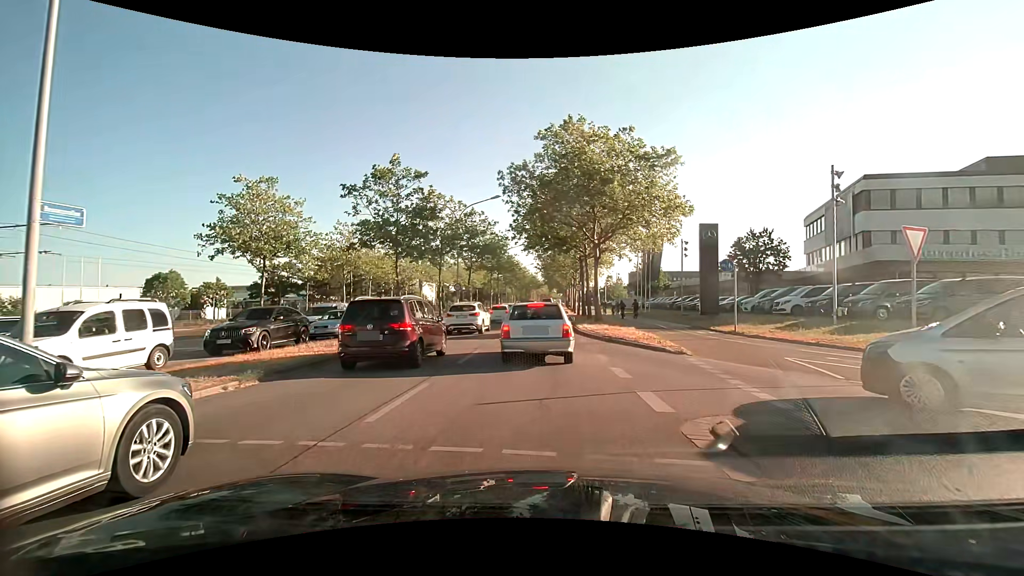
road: primary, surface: asphalt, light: Day
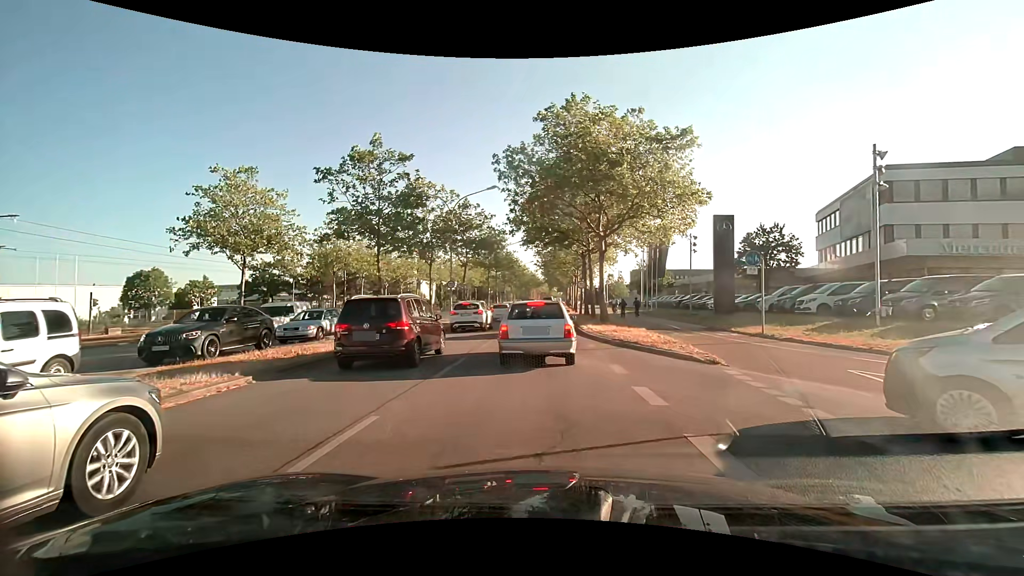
(0.0, +2.7) m; 0°
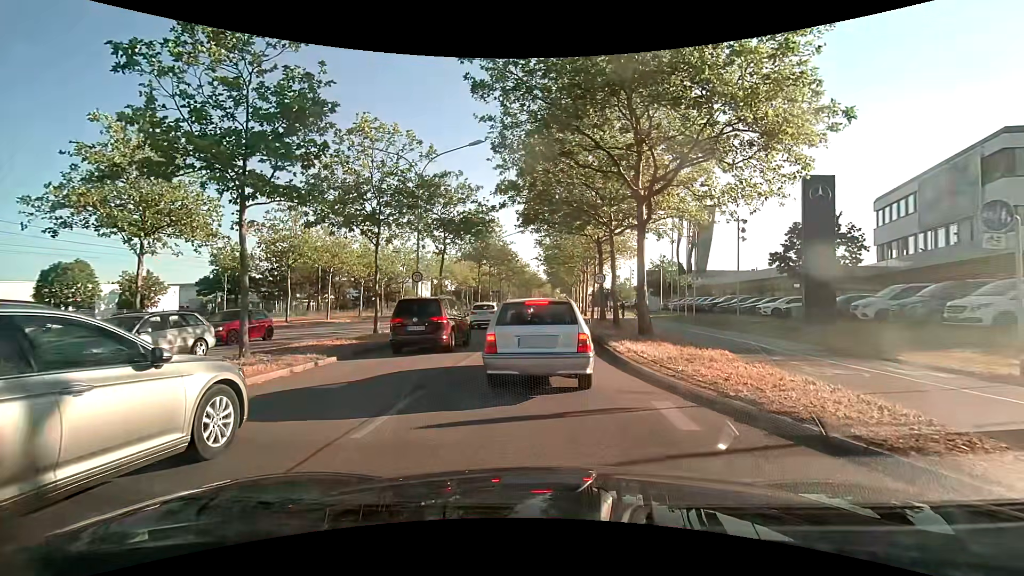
(-0.1, +10.0) m; 0°
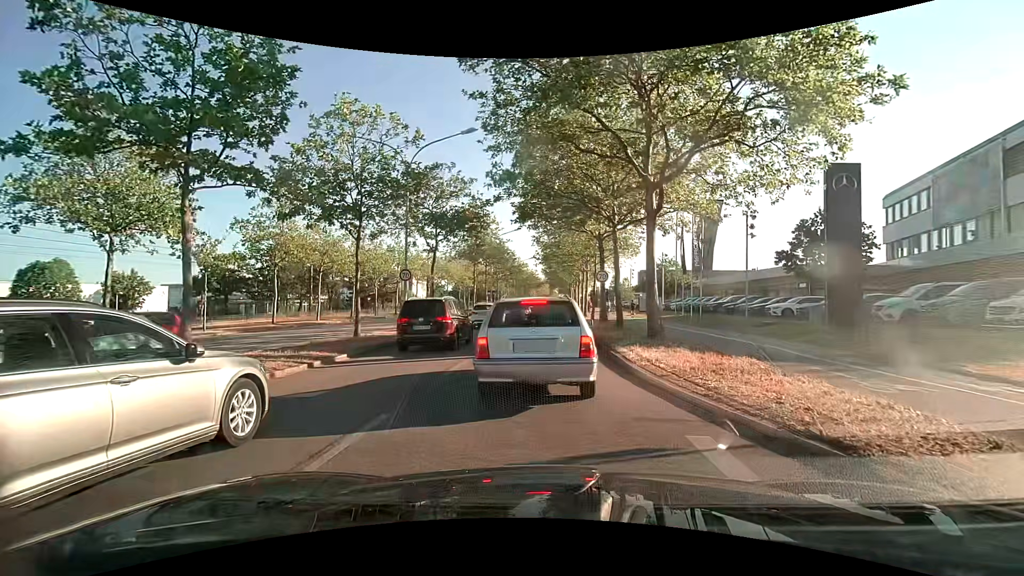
(0.0, +1.8) m; -1°
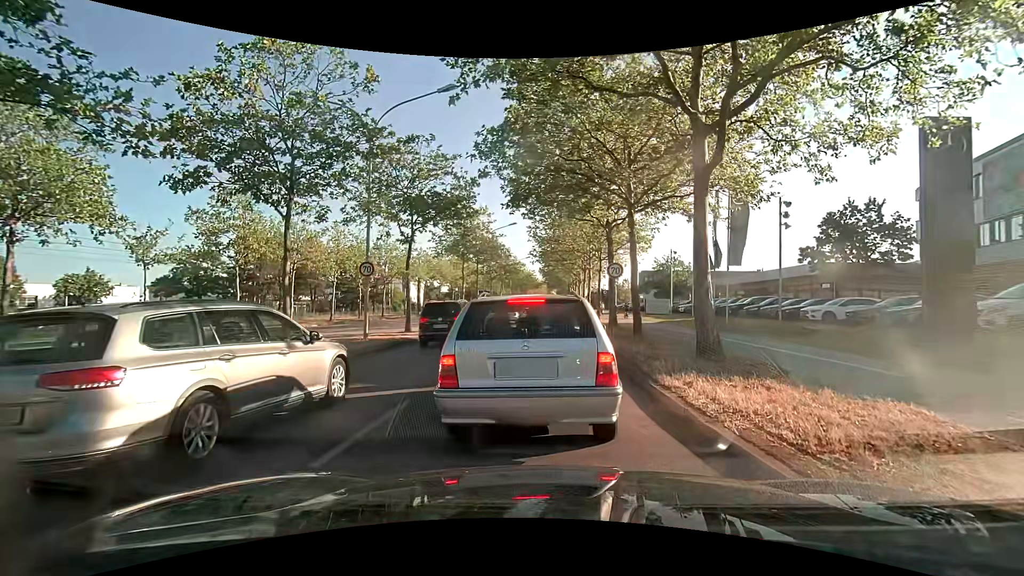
(+0.1, +4.8) m; 0°
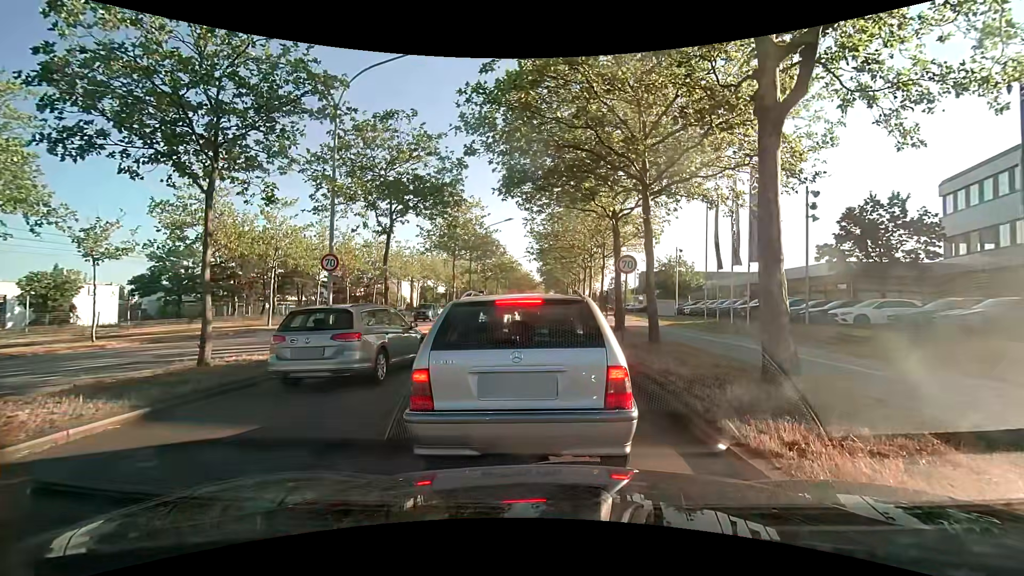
(+0.1, +2.9) m; +2°
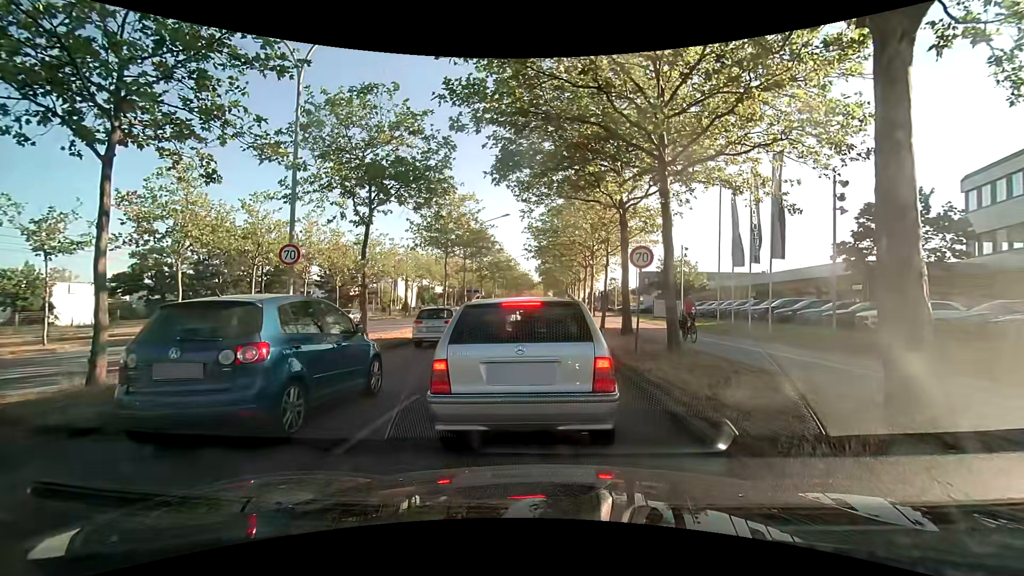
(0.0, +2.5) m; 0°
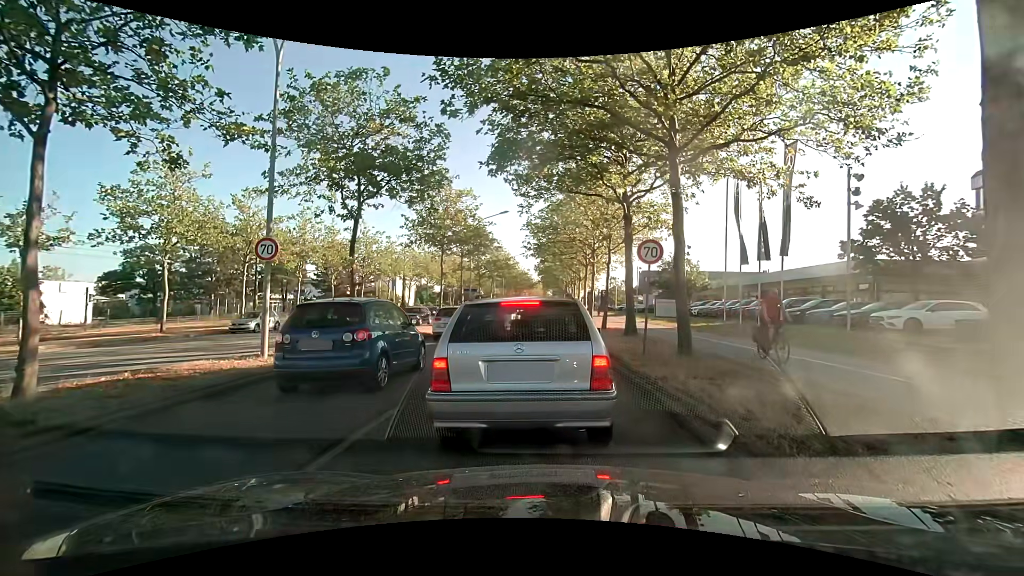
(0.0, +1.0) m; 0°
